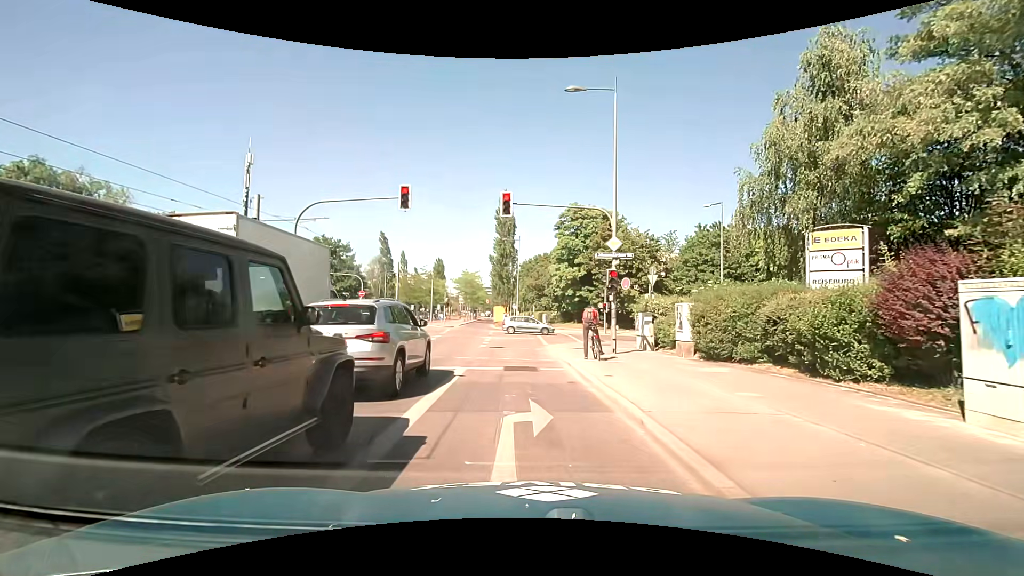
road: secondary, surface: asphalt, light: Day
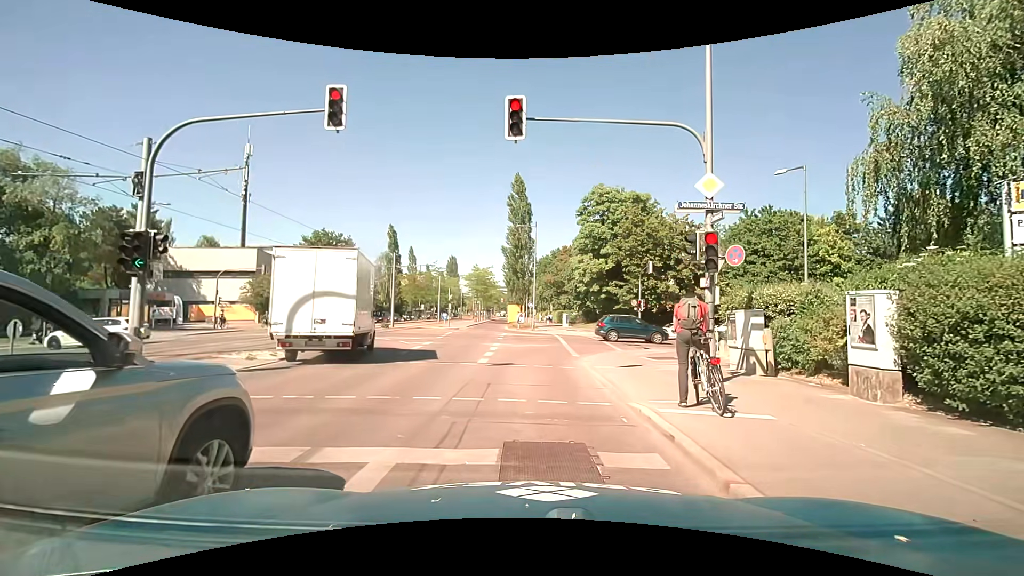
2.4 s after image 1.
(0.0, +8.0) m; -2°
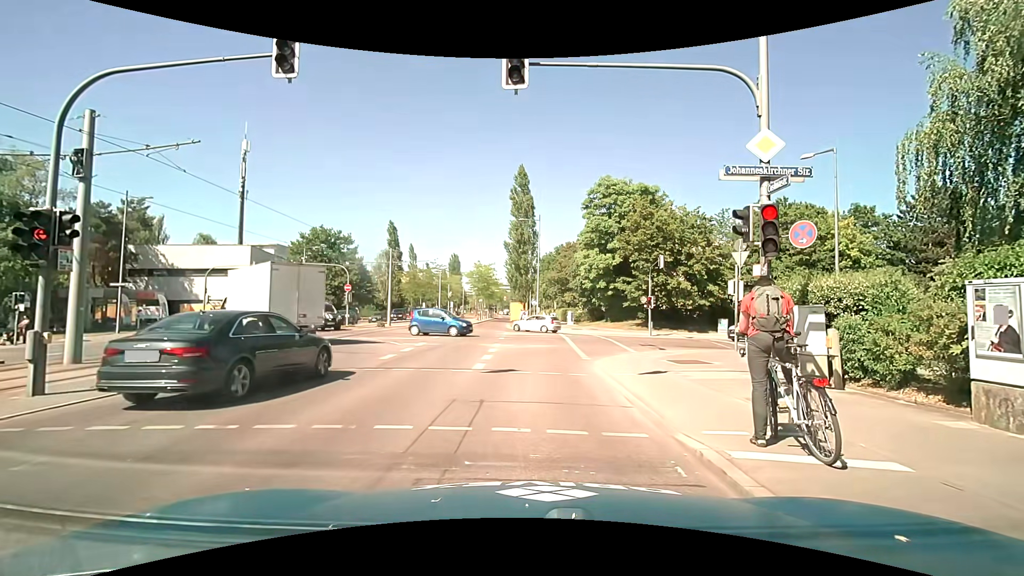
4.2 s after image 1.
(+0.1, +2.1) m; +2°
